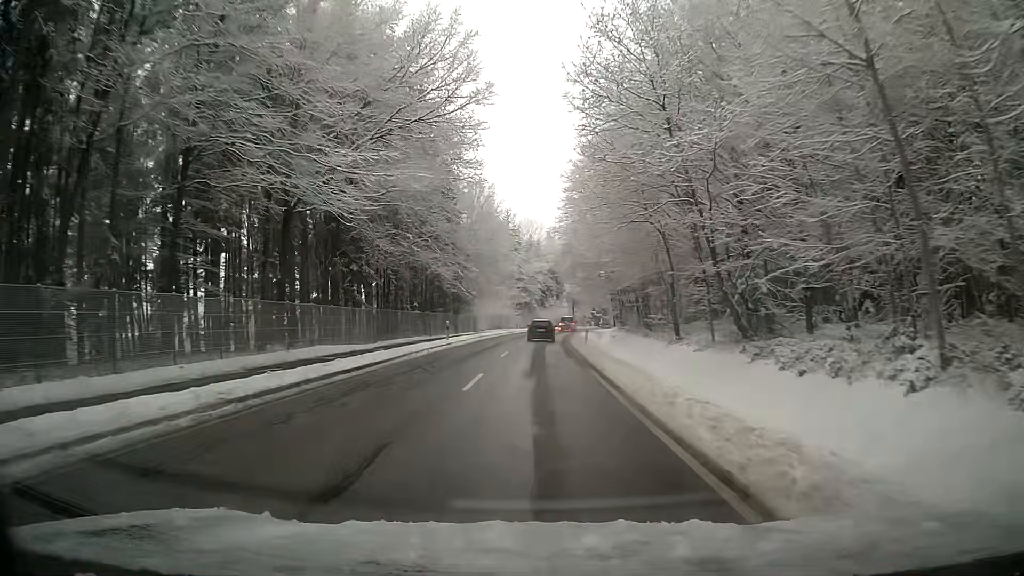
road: tertiary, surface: asphalt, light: Day
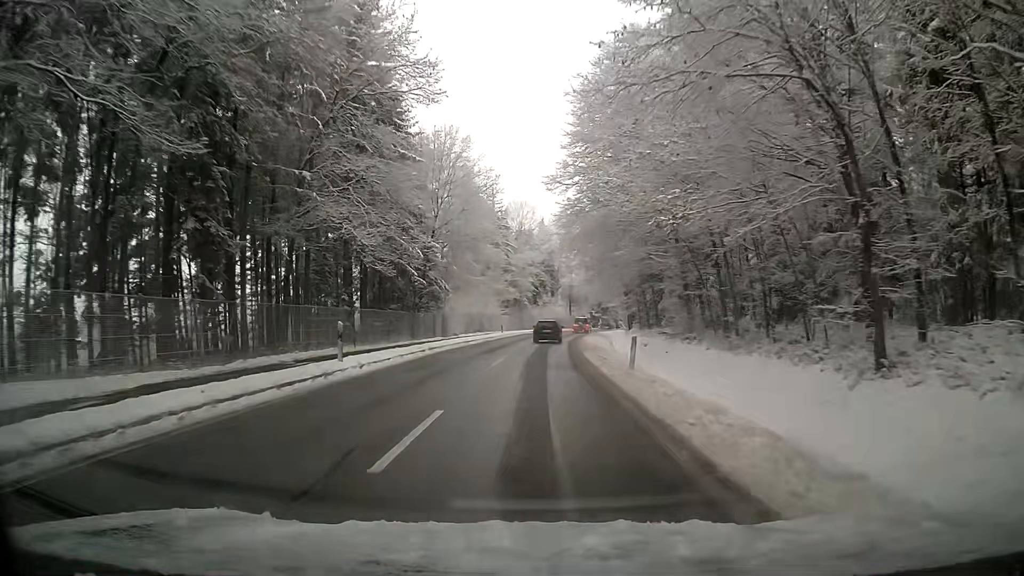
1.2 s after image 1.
(0.0, +19.4) m; 0°
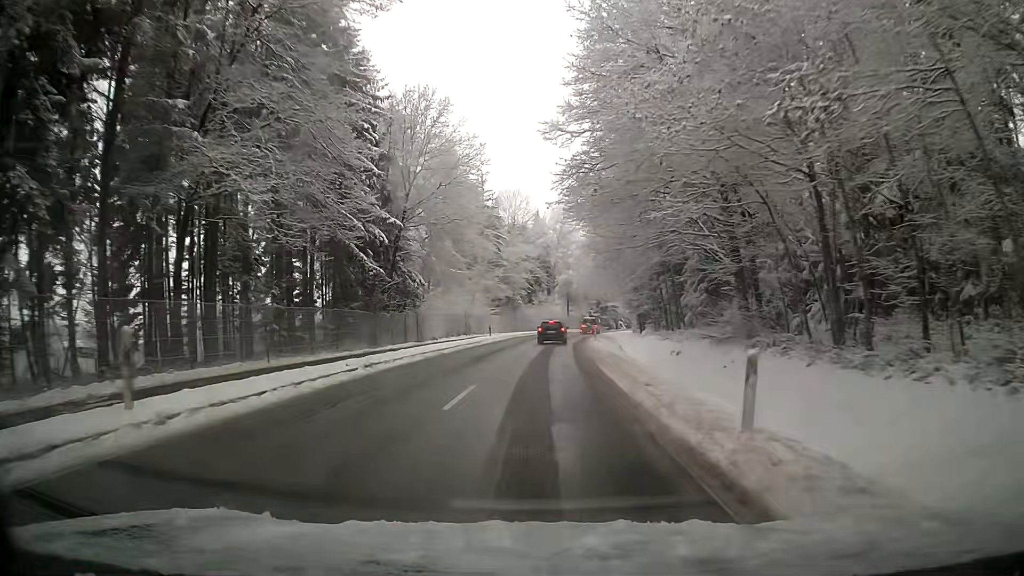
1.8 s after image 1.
(+0.1, +9.7) m; +1°
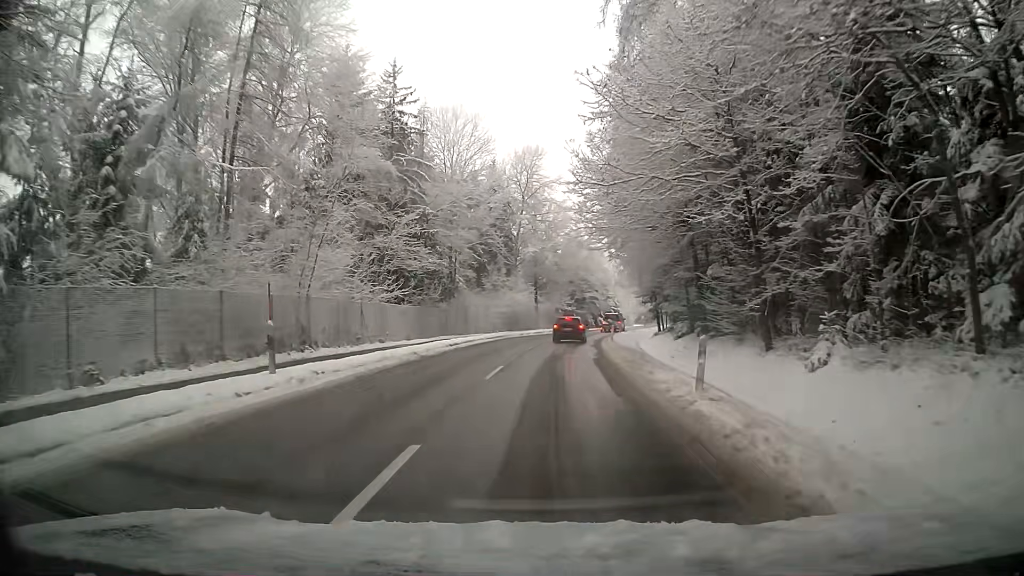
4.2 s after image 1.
(+1.2, +36.3) m; +4°
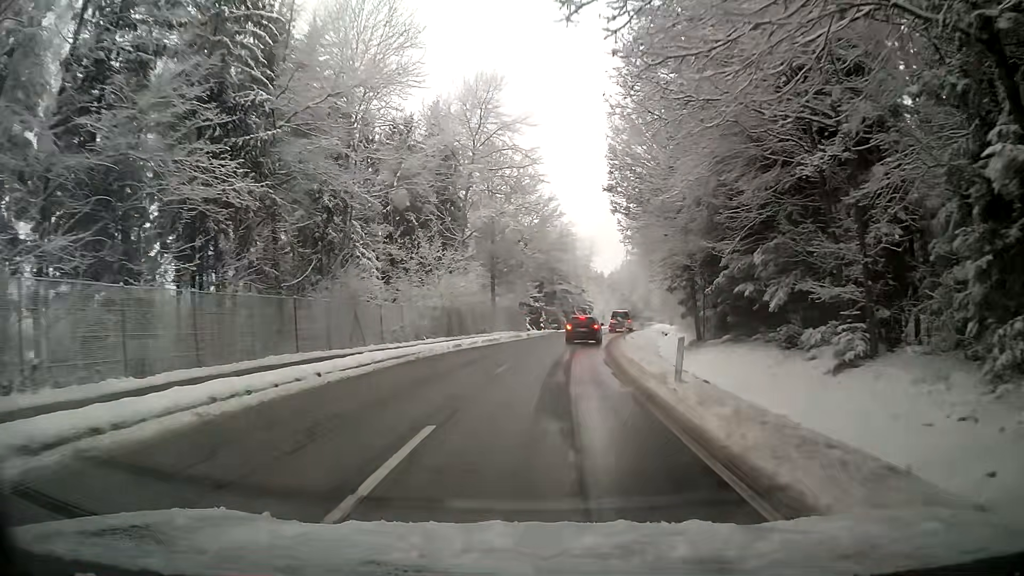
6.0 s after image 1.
(+0.6, +23.3) m; +3°
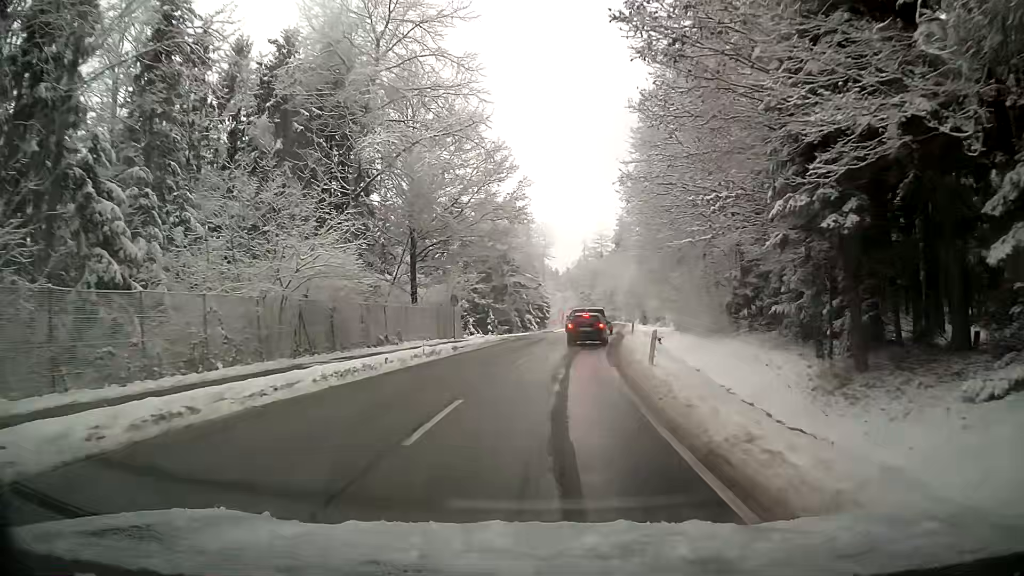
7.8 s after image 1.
(+0.6, +20.1) m; +3°
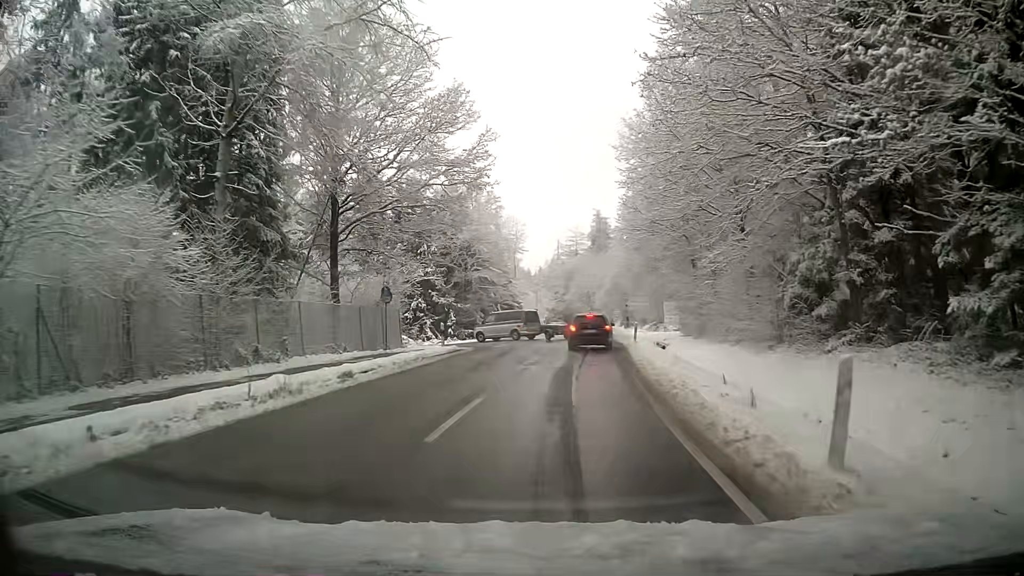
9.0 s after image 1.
(+0.2, +11.9) m; +2°
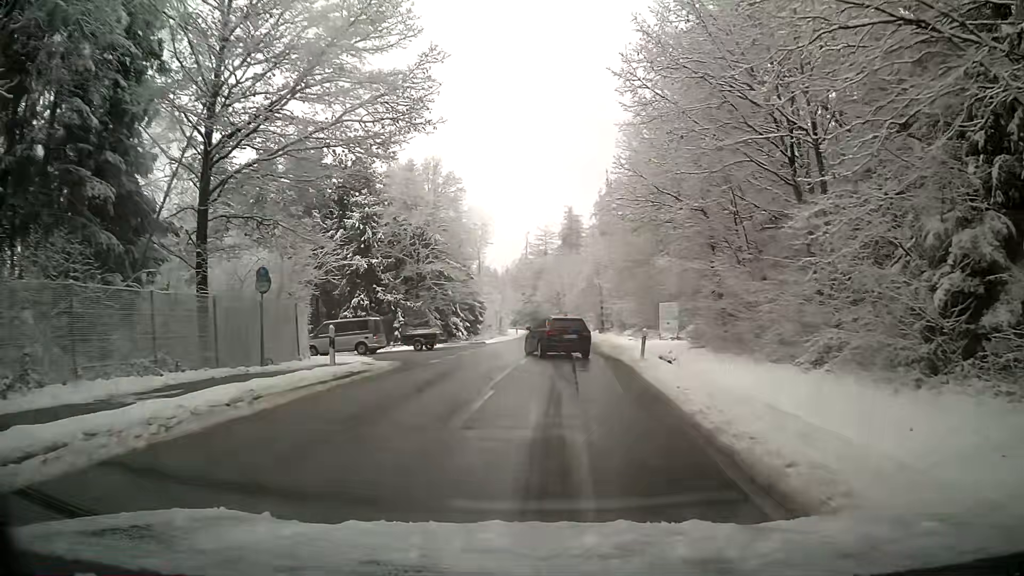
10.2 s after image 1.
(+0.4, +10.6) m; +4°
